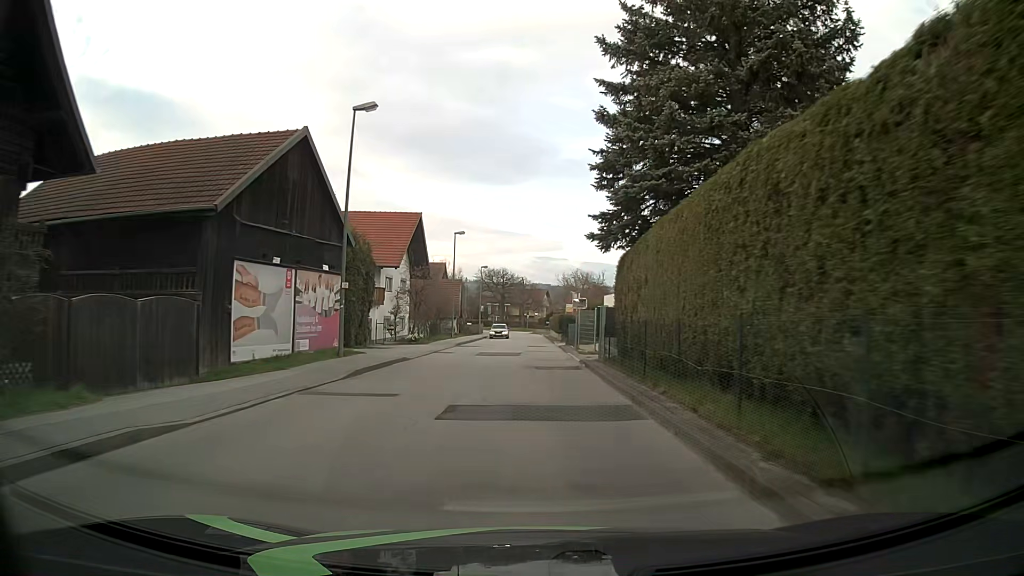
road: unclassified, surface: asphalt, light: Day
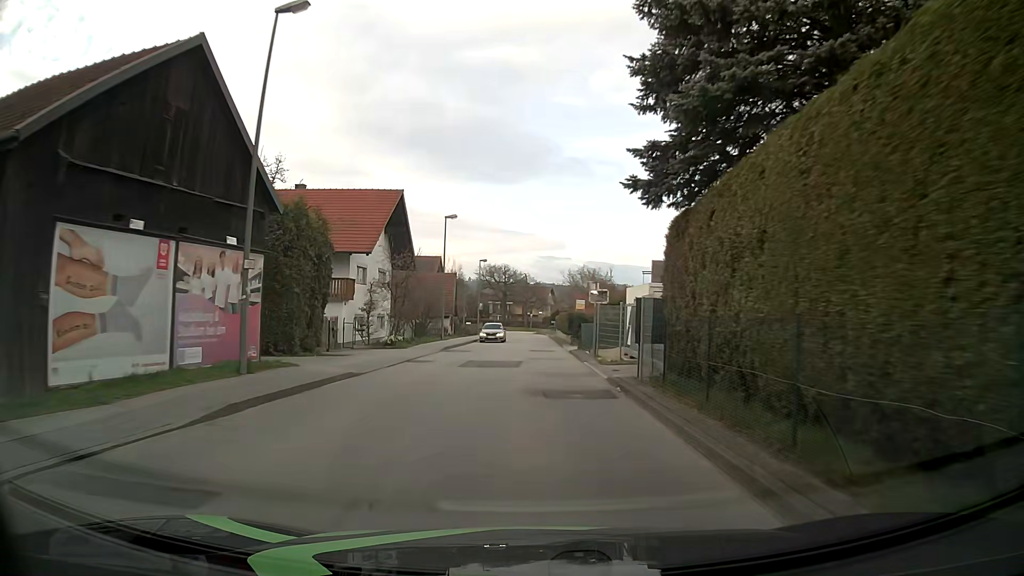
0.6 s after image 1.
(0.0, +7.7) m; -1°
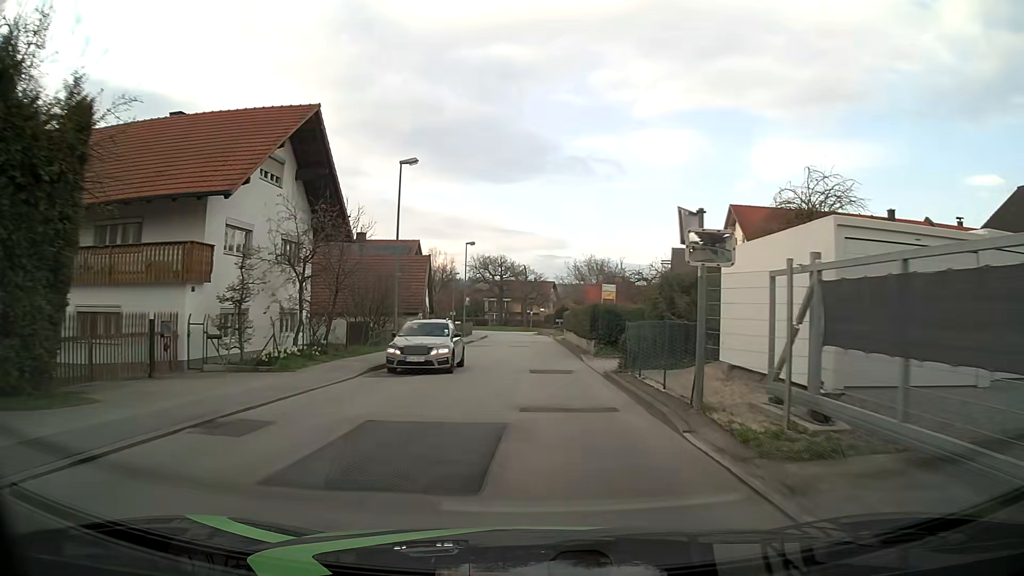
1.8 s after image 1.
(-0.1, +15.2) m; +1°
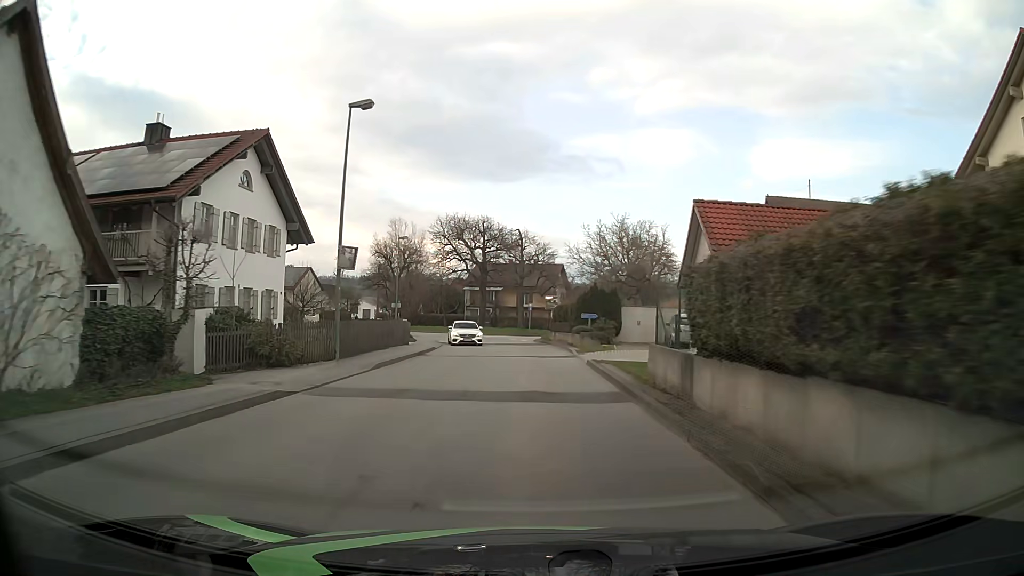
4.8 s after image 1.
(-0.3, +37.9) m; -1°
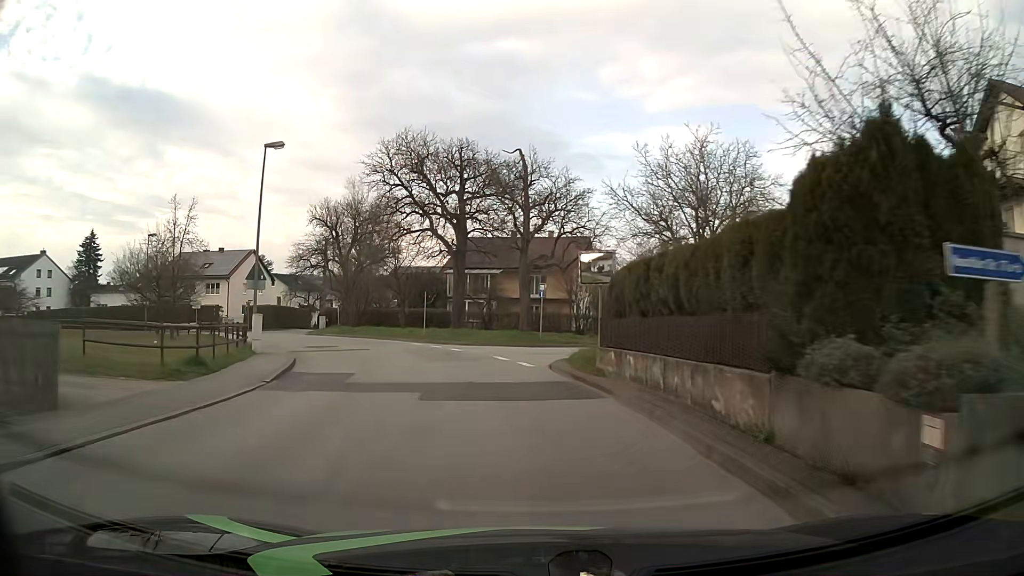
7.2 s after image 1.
(+0.2, +29.4) m; -1°
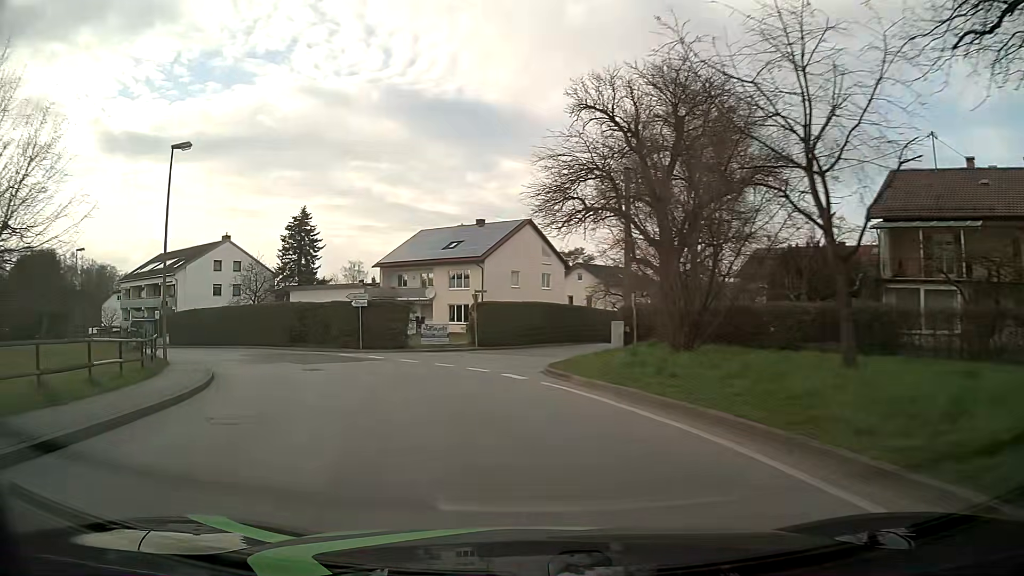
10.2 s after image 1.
(-7.2, +33.2) m; -29°
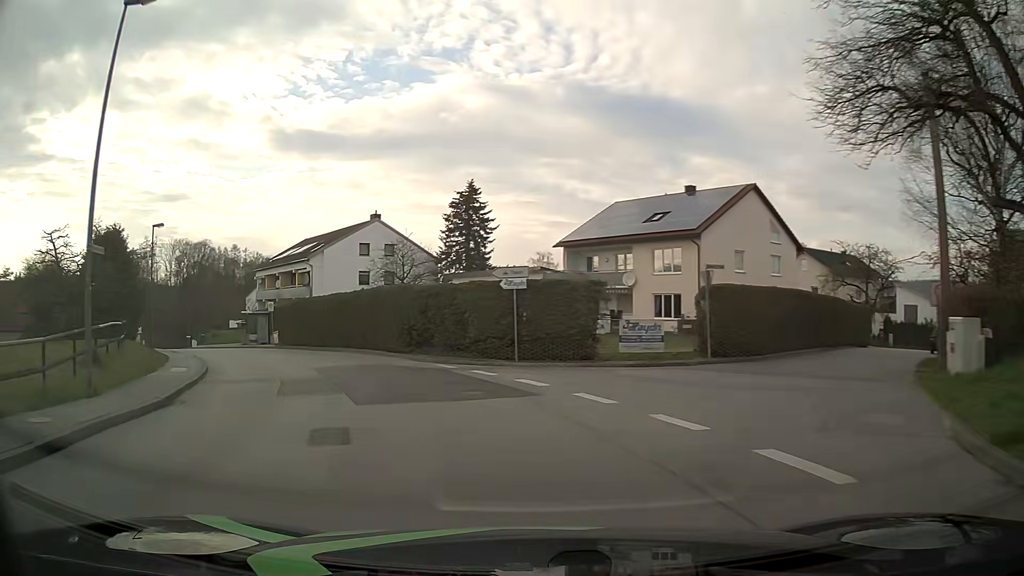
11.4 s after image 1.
(-2.0, +13.5) m; -17°
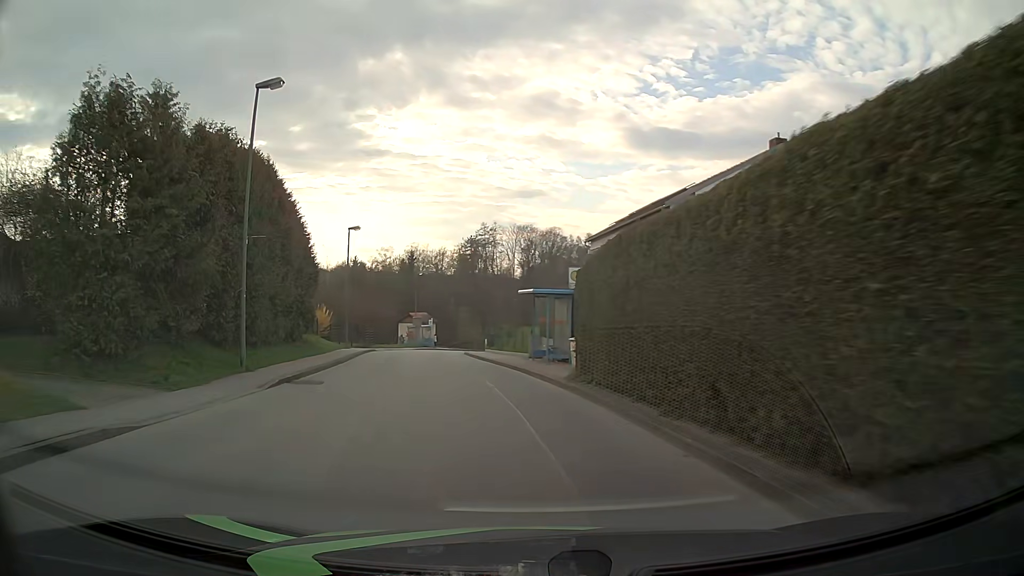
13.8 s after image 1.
(-7.9, +26.4) m; -31°
(-1, +10) (-2, +20) (-4, +30) (-6, +40) (-7, +49) (-7, +59) (-7, +69) (-5, +79) (-3, +89) (+1, +98) m
